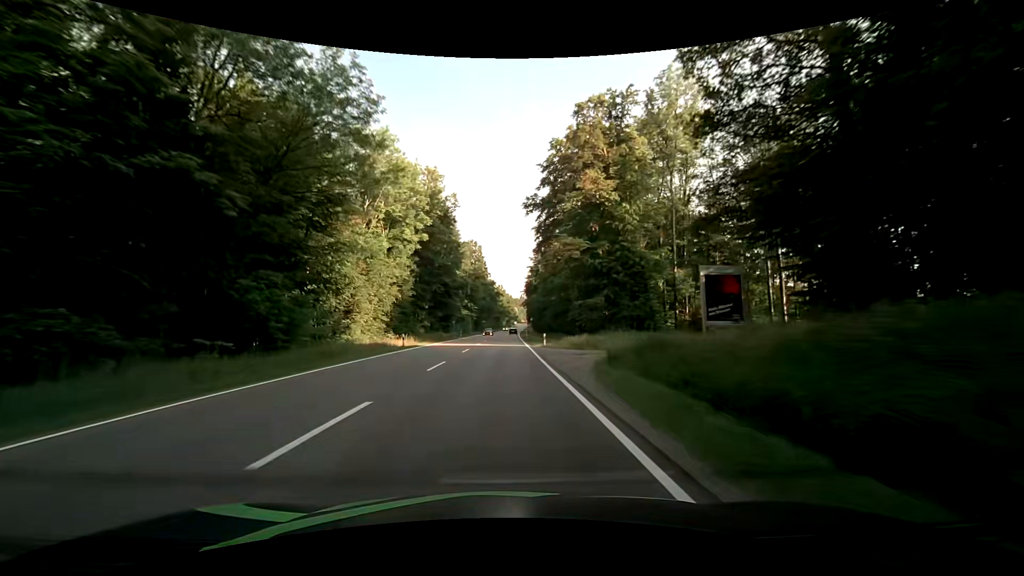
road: secondary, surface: asphalt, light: Day
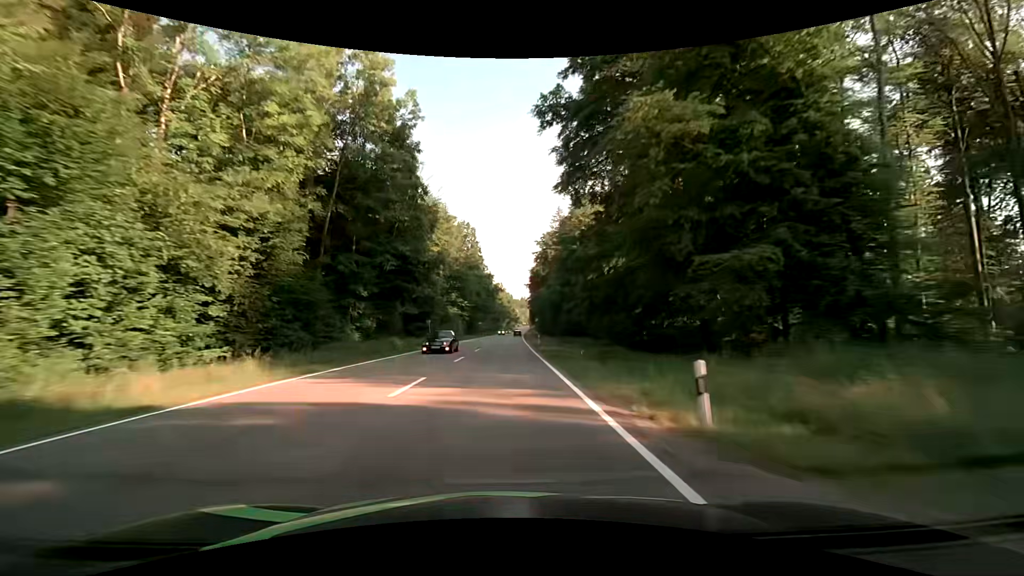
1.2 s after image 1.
(+0.1, +29.9) m; 0°
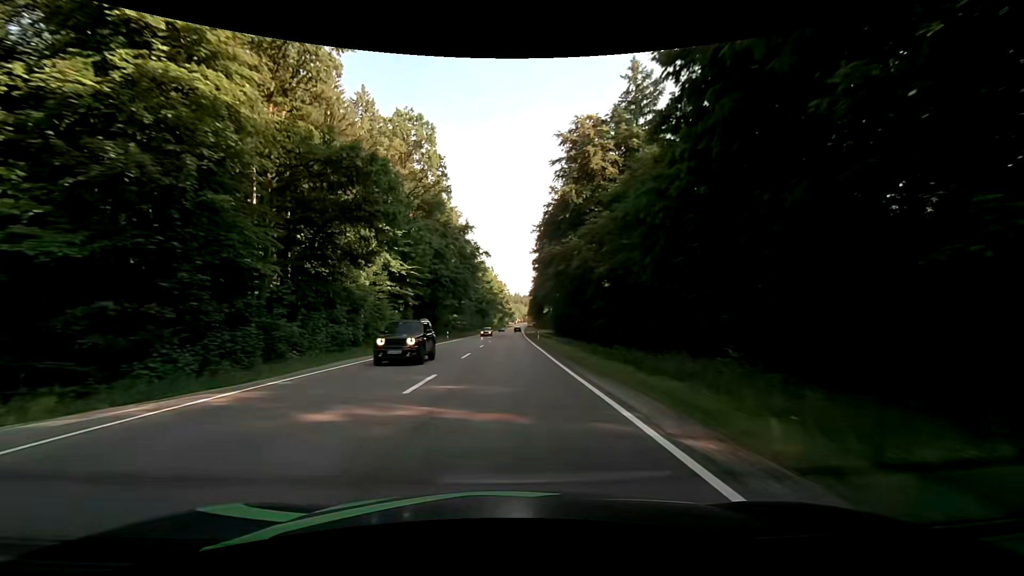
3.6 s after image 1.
(+0.2, +59.8) m; 0°
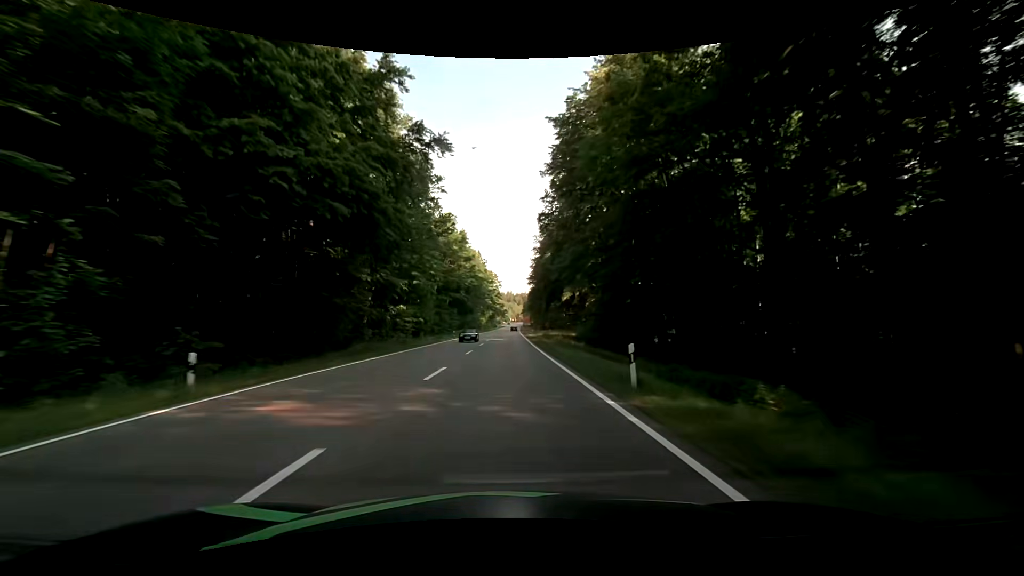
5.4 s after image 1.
(+0.6, +44.9) m; +1°
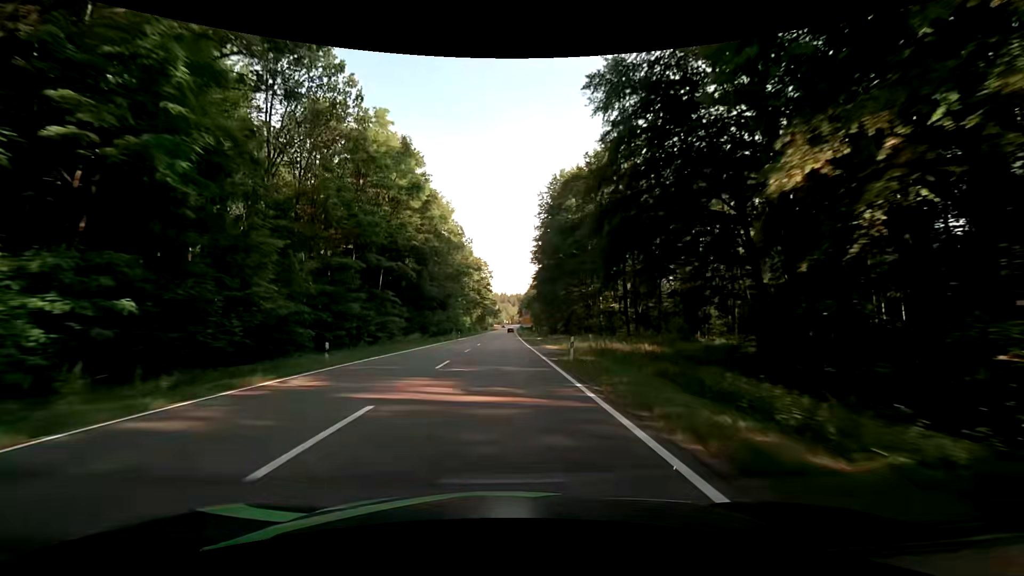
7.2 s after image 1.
(+0.2, +44.4) m; 0°
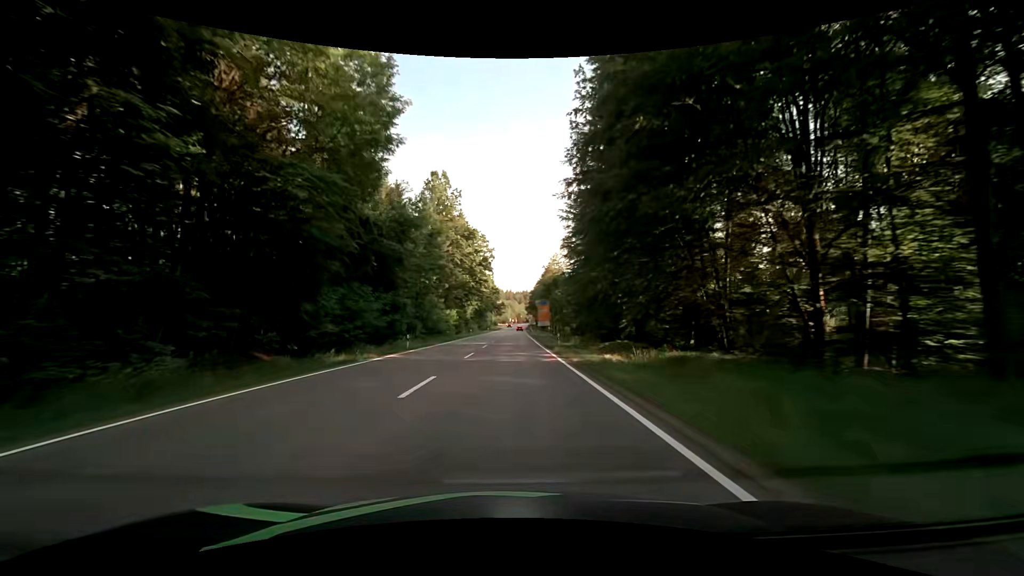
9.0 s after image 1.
(+0.1, +43.4) m; 0°
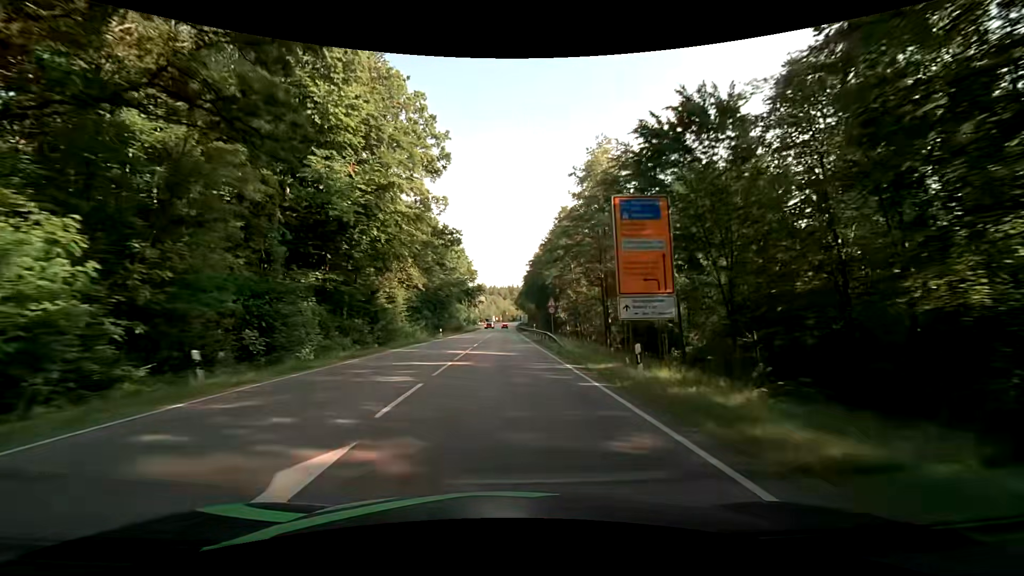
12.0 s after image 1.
(+0.8, +68.6) m; +2°
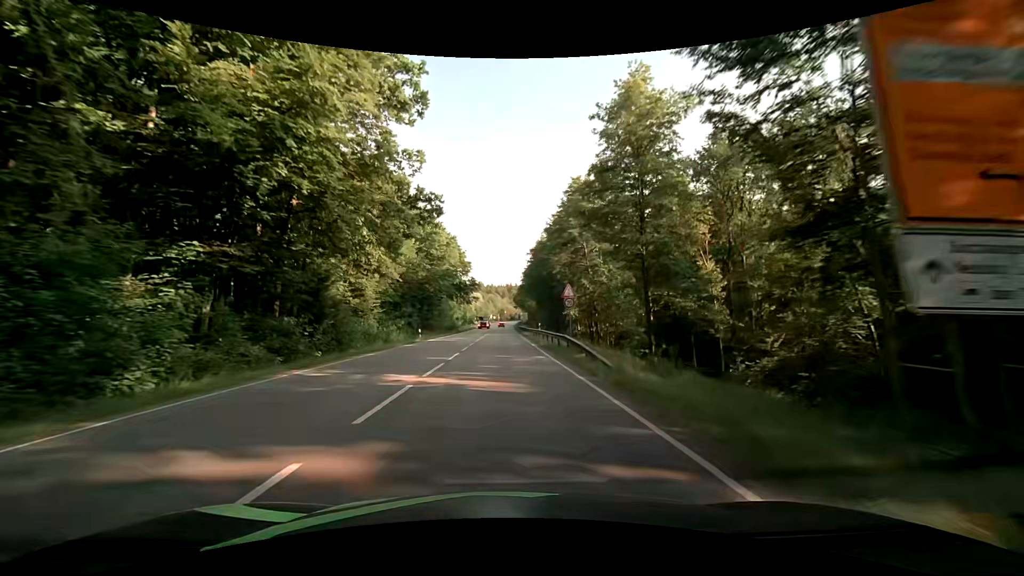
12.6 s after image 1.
(0.0, +12.3) m; +1°
(0, +10) (0, +20) (0, +30) (0, +40) (0, +50) (0, +60) (0, +70) (-1, +80) (-1, +90) (-1, +100) m
